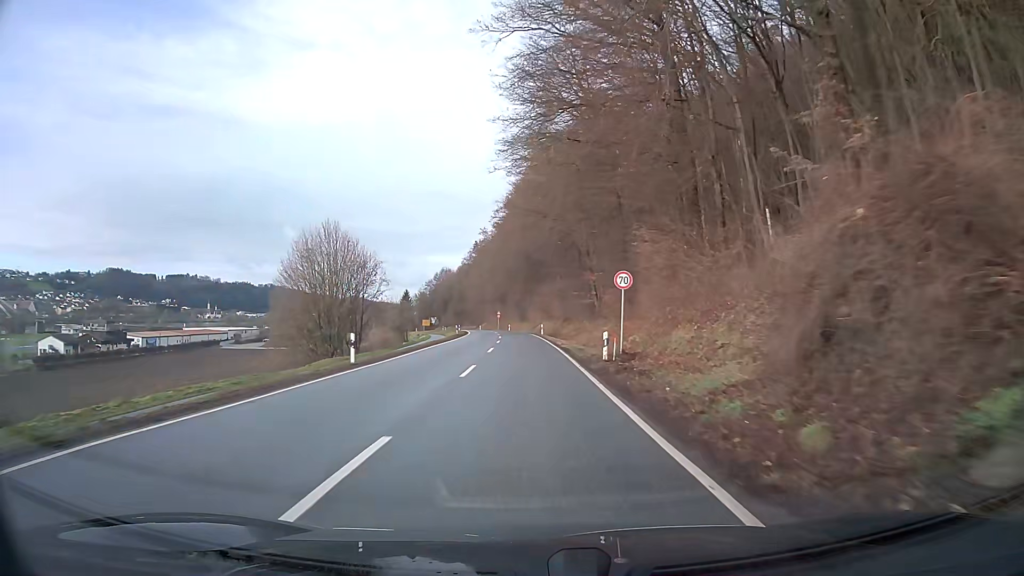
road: secondary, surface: asphalt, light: Day
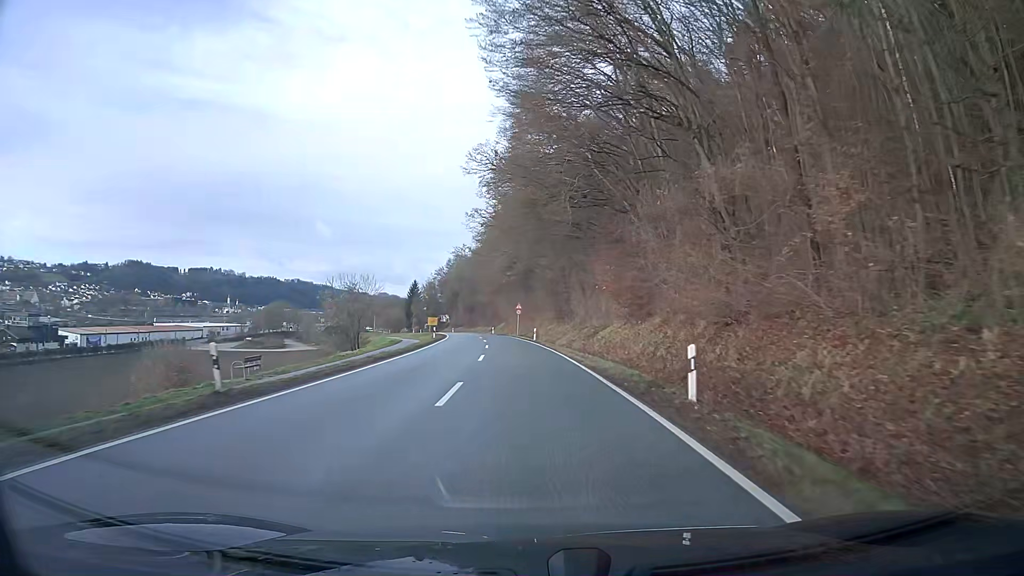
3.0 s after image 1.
(-1.1, +54.6) m; -3°
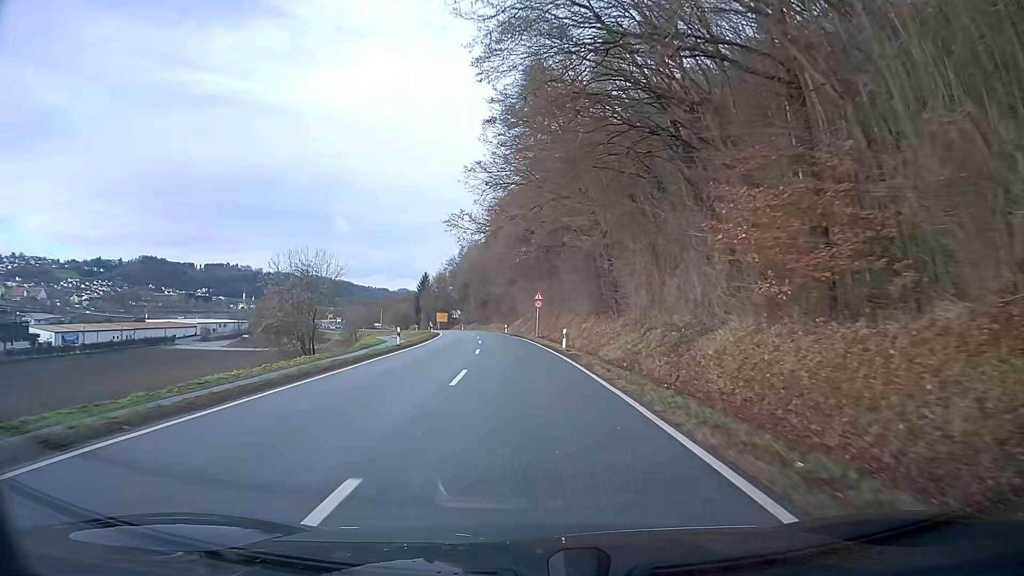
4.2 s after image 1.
(-0.3, +21.4) m; -2°
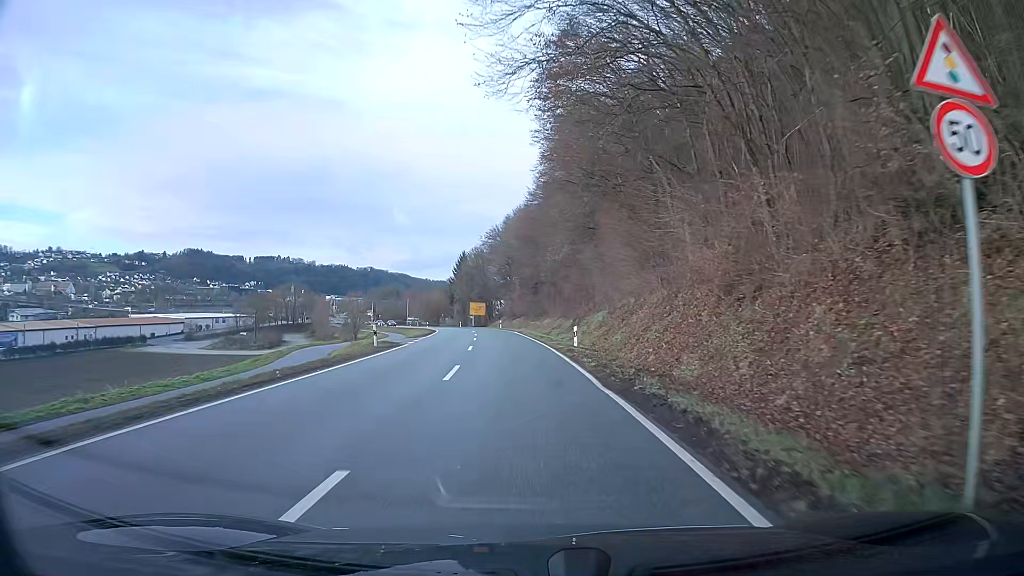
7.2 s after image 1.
(-2.3, +48.4) m; -5°
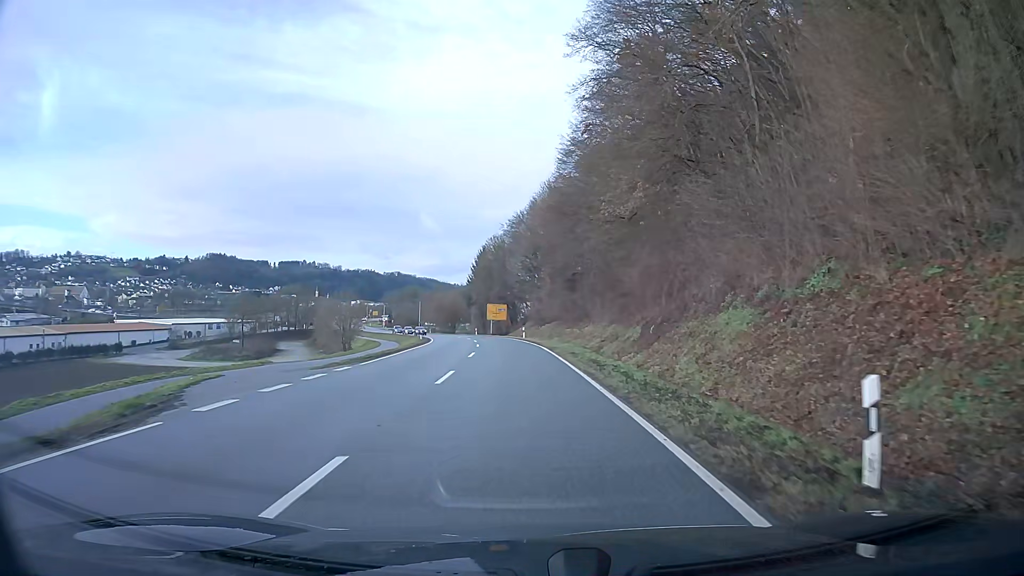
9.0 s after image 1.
(-0.6, +23.7) m; -3°
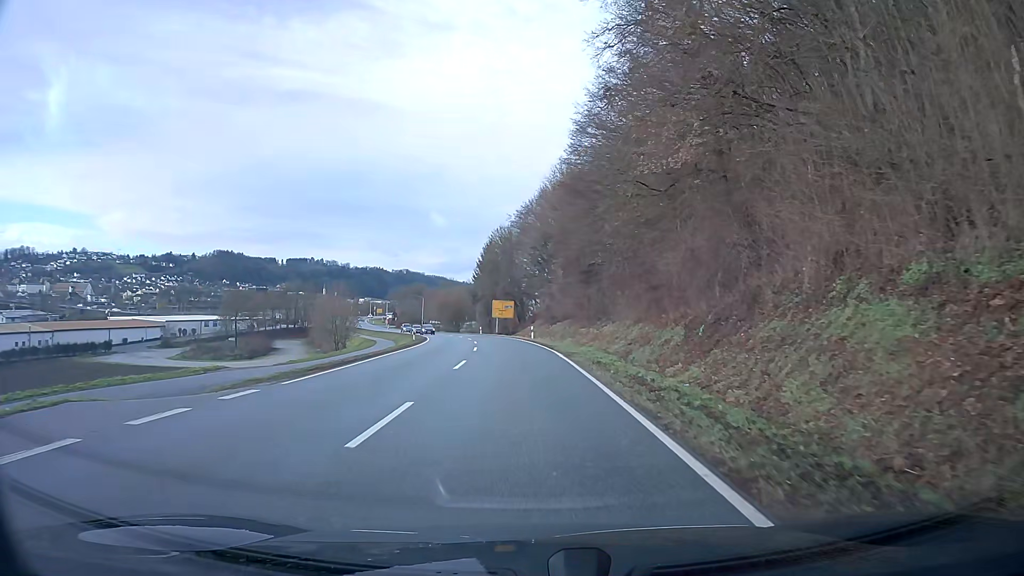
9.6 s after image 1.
(0.0, +7.8) m; 0°
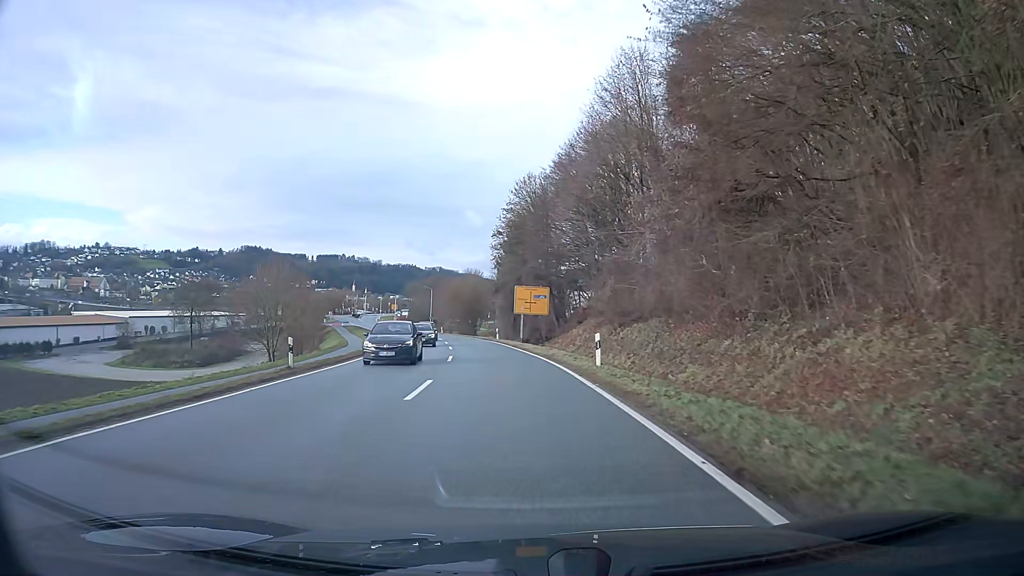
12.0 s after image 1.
(-0.9, +32.2) m; -3°
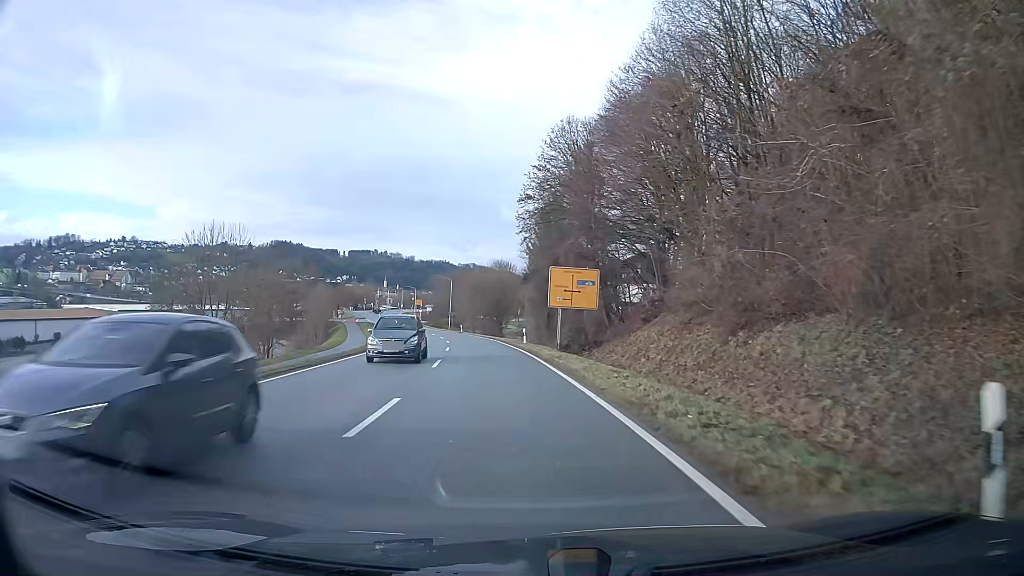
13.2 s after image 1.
(-0.4, +16.4) m; -3°
